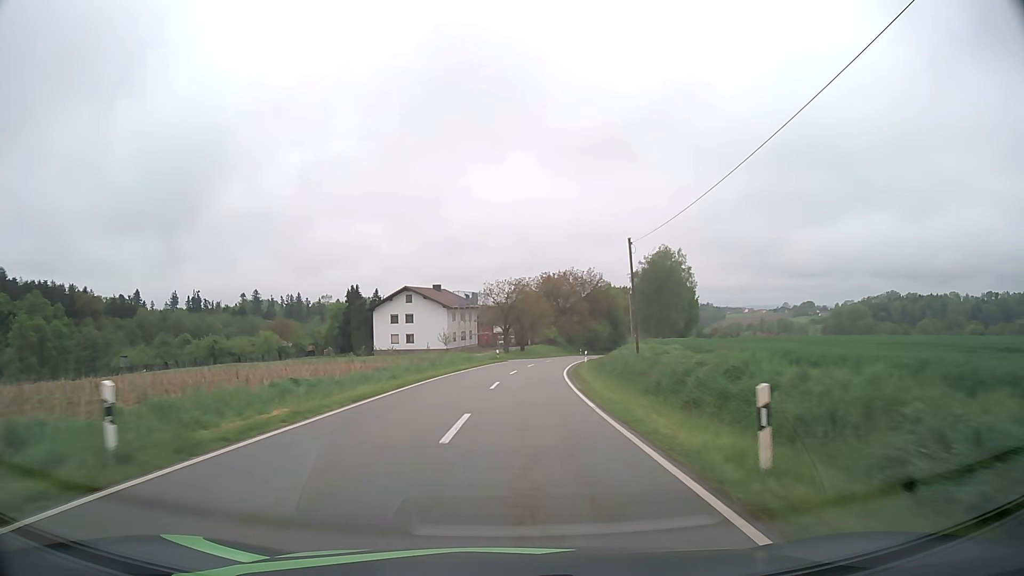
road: tertiary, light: Day
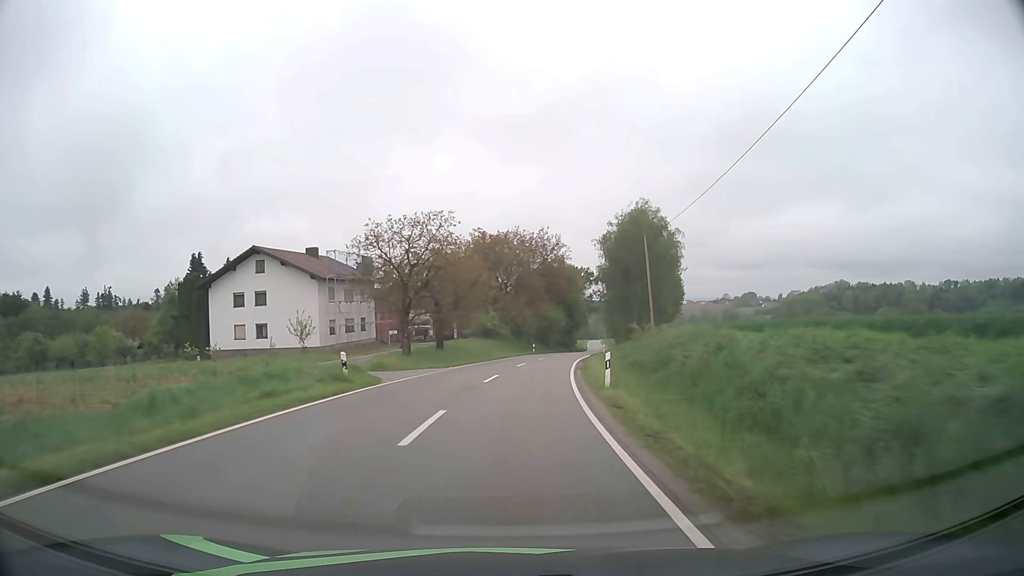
(+1.8, +36.7) m; +6°
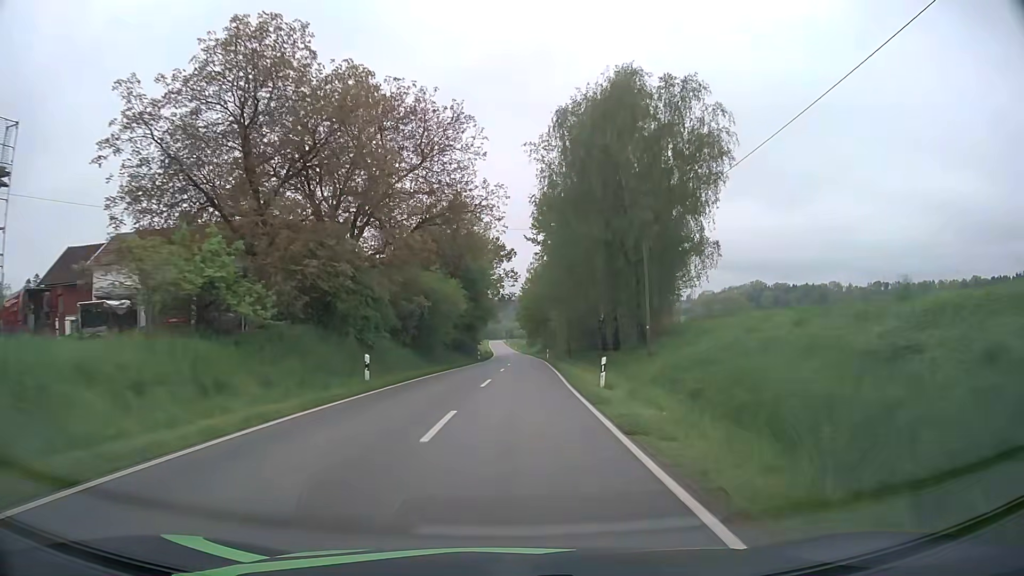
(+3.4, +47.6) m; +8°
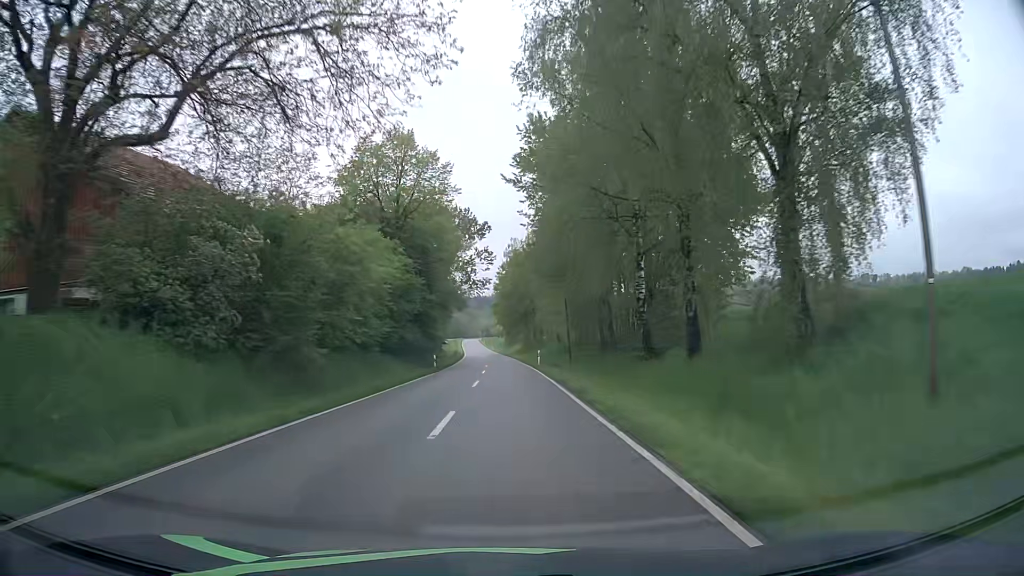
(+0.5, +23.6) m; +2°
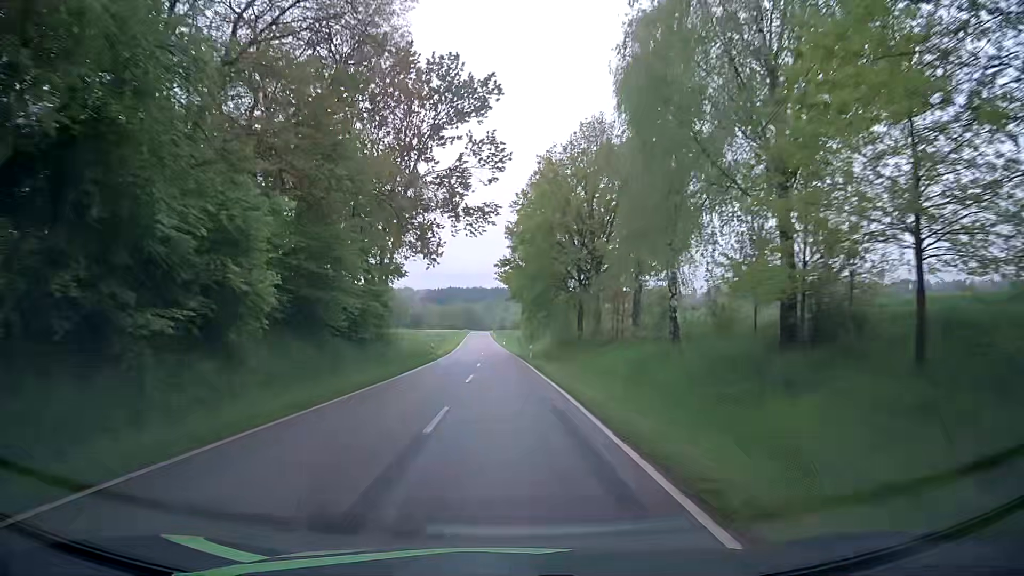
(-0.1, +48.1) m; -1°
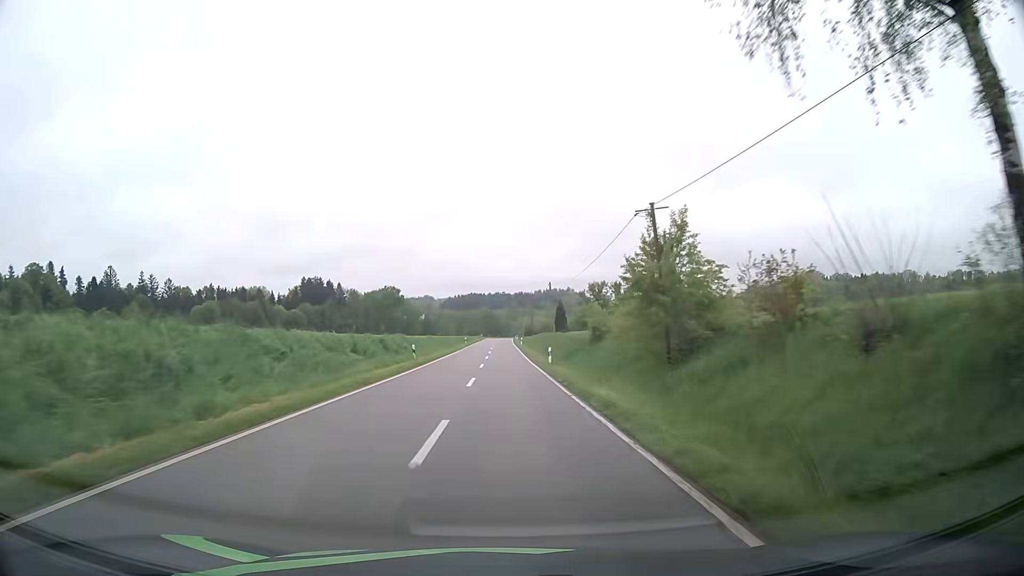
(-1.9, +63.1) m; -2°
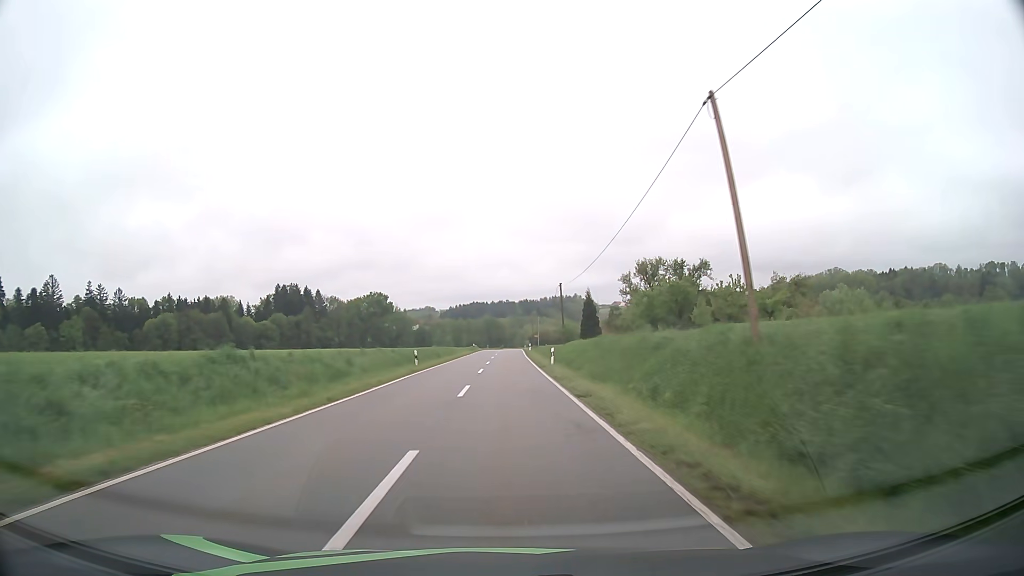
(-0.6, +50.9) m; -1°
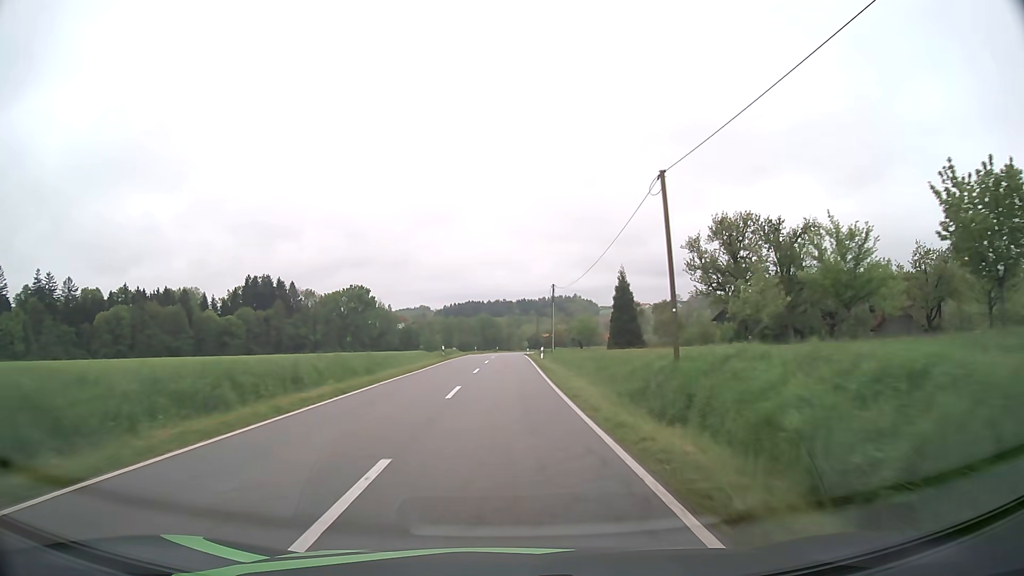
(+0.1, +36.9) m; 0°
(0, +10) (0, +20) (0, +30) (0, +40) (0, +50) (0, +60) (0, +70) (0, +80) (0, +90) (+1, +100) m
